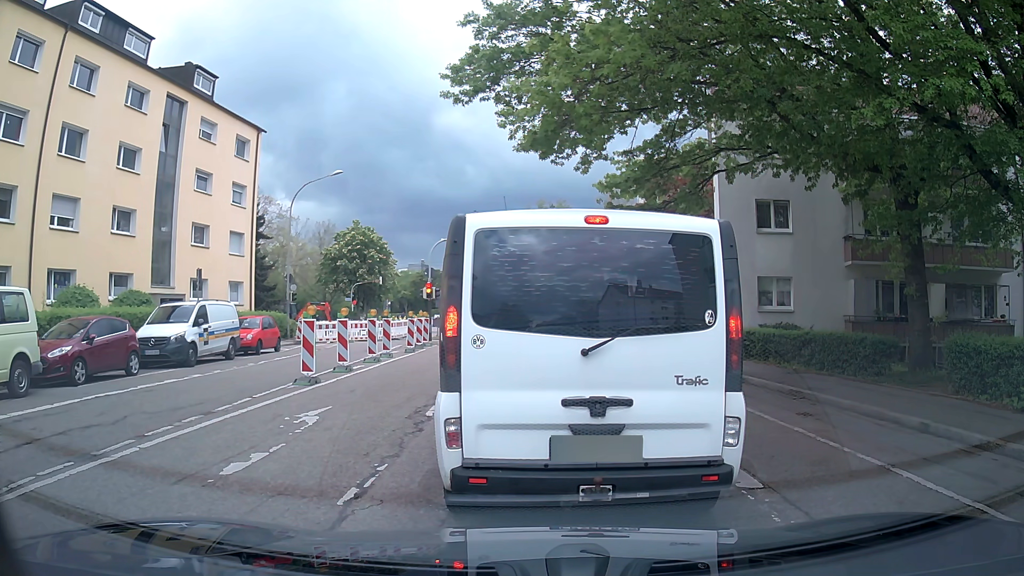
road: residential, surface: asphalt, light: Day
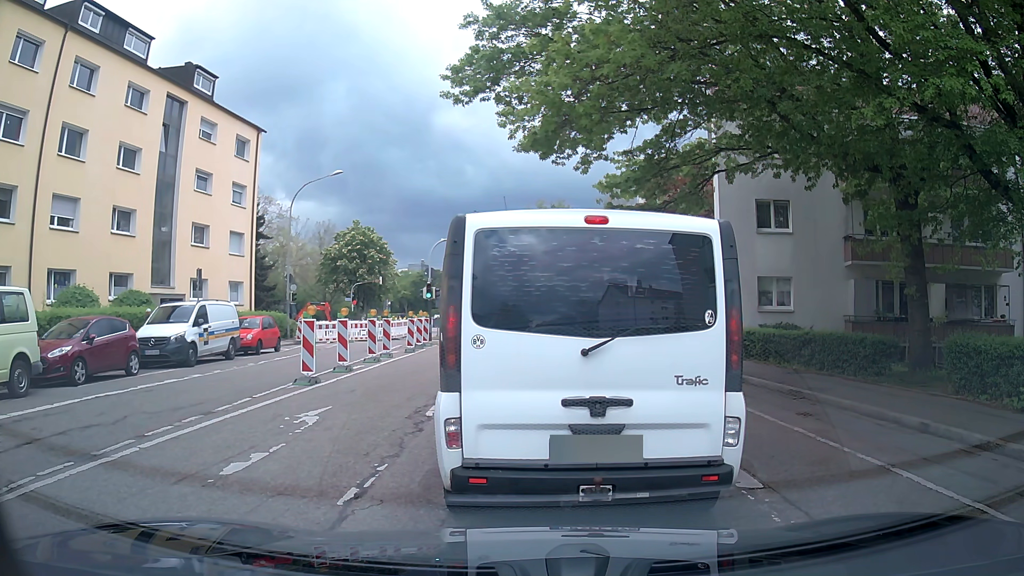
(0.0, 0.0) m; 0°
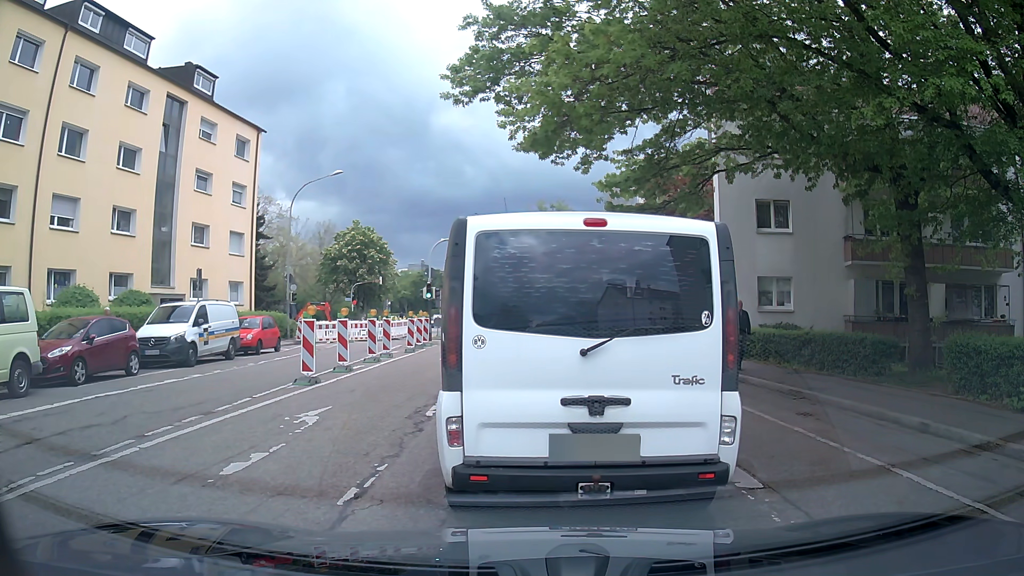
(0.0, 0.0) m; 0°
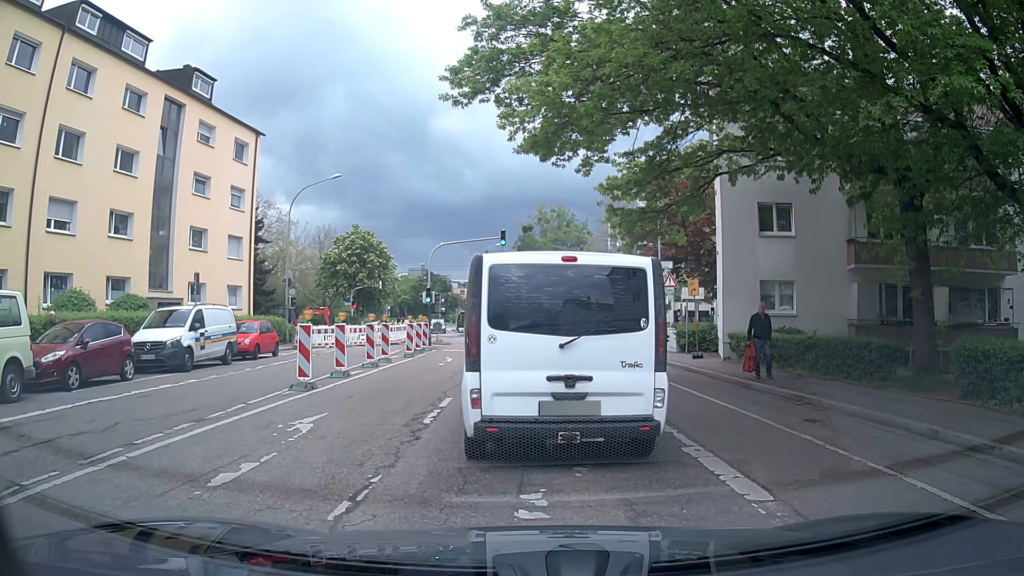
(0.0, +0.2) m; 0°
